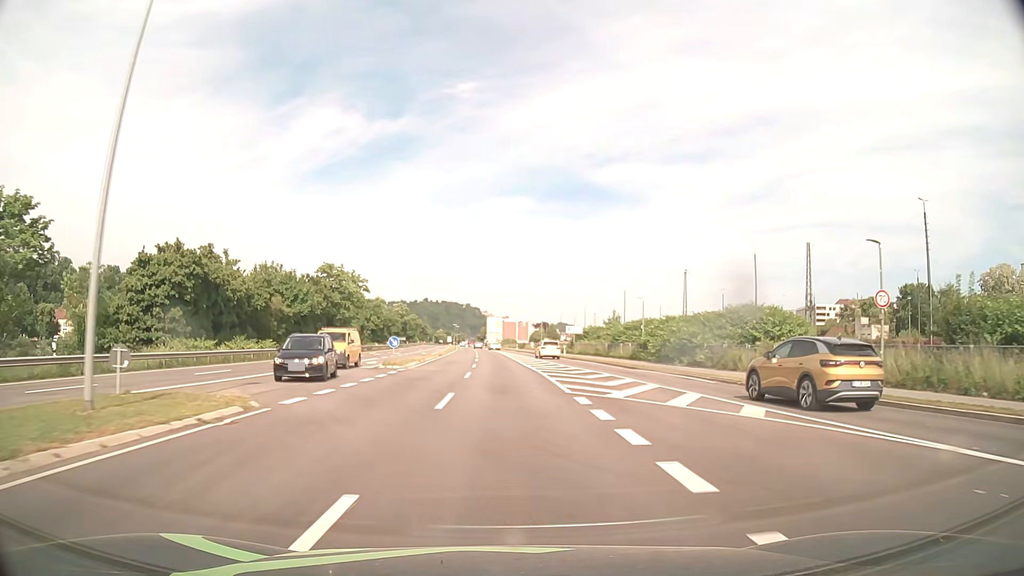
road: primary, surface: asphalt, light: Day
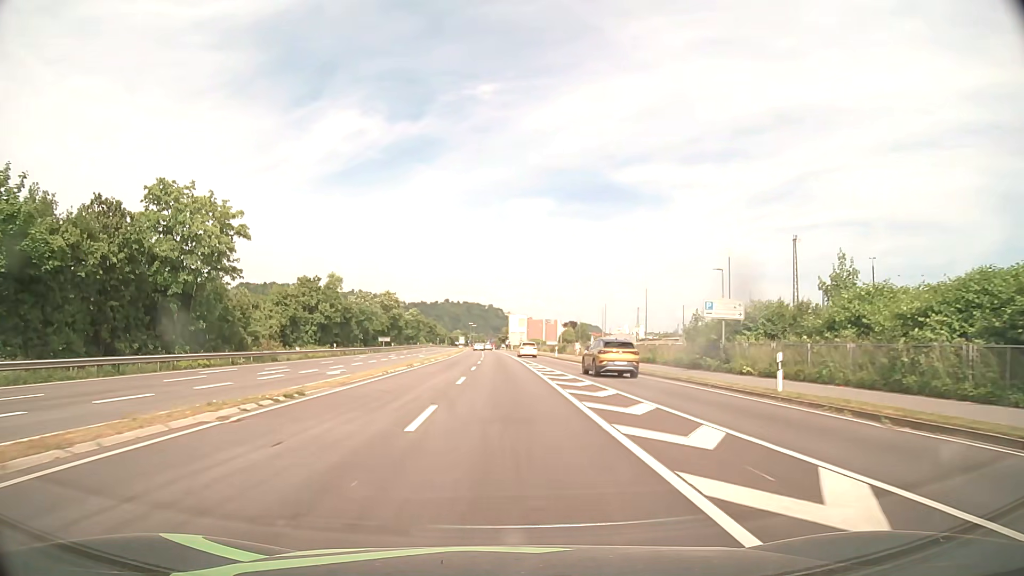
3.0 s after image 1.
(-0.6, +51.5) m; -2°
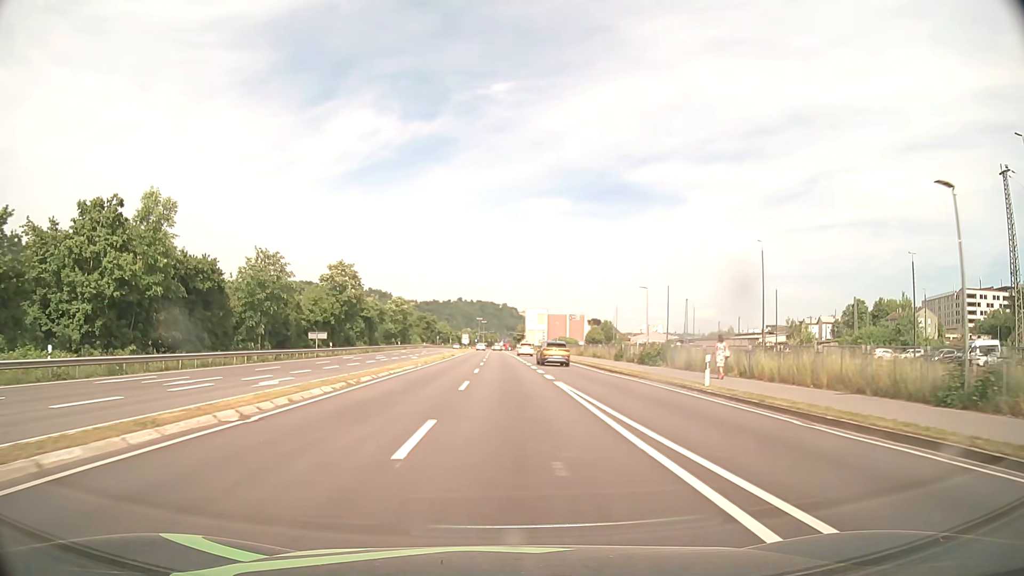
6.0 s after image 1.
(-0.6, +50.4) m; -1°
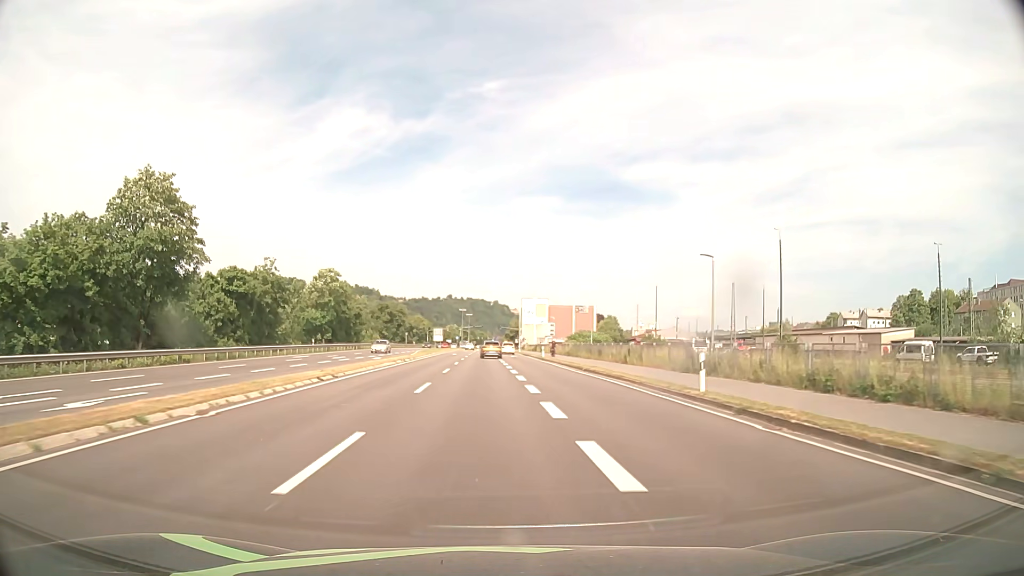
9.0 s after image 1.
(+0.1, +49.9) m; +1°
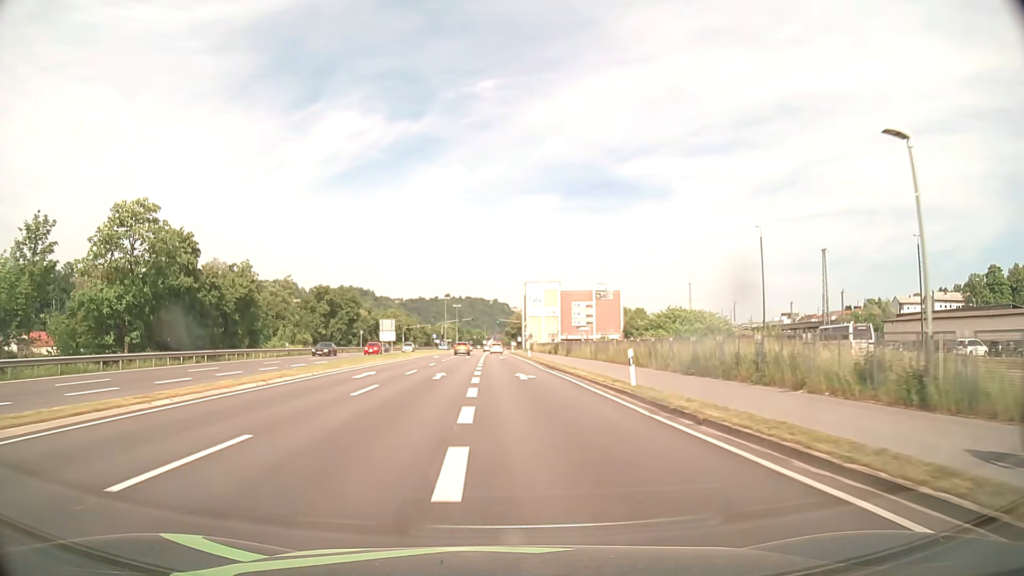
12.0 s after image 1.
(+0.3, +48.2) m; 0°
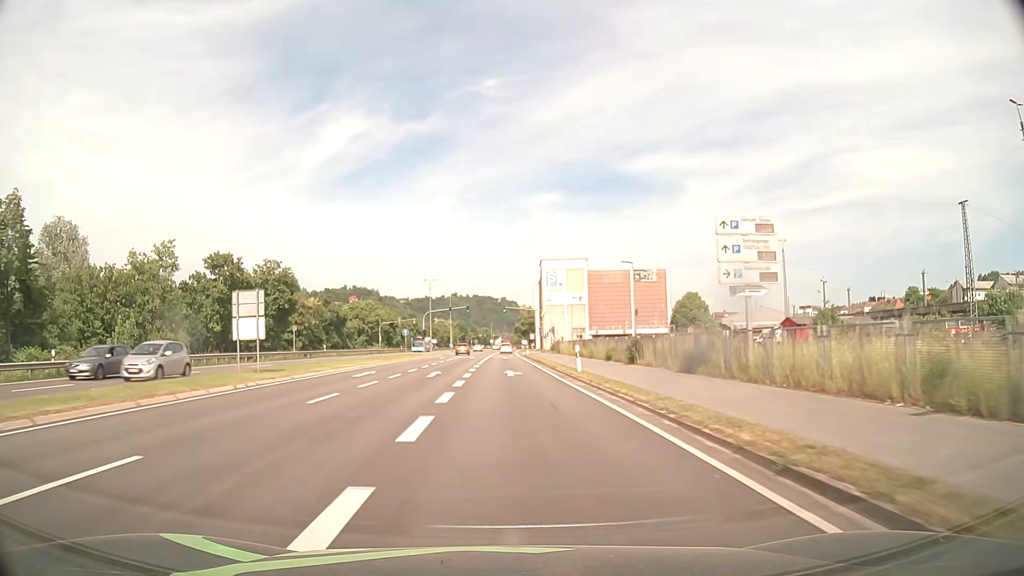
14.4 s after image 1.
(-0.2, +38.2) m; -1°
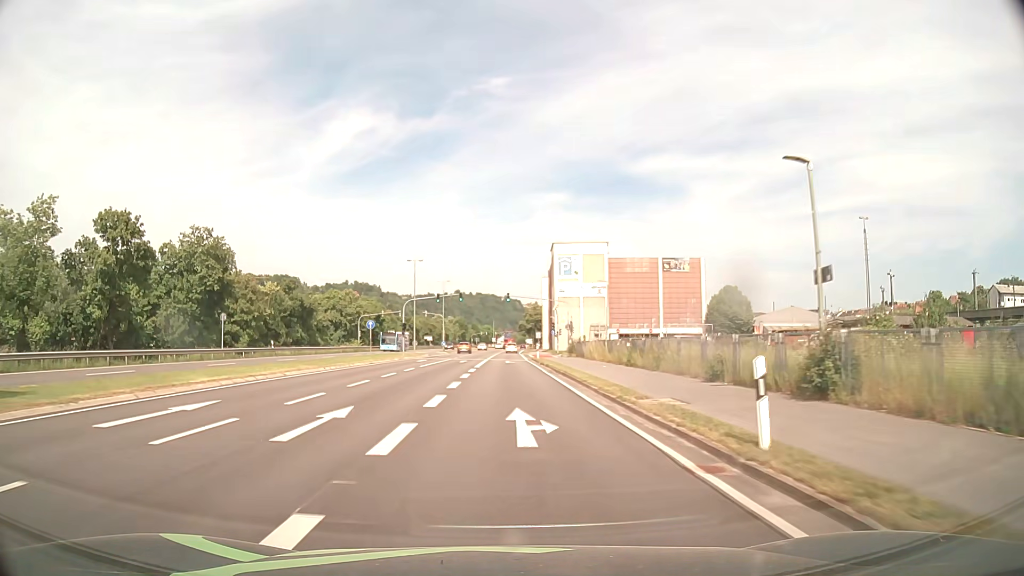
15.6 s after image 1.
(-0.1, +19.0) m; 0°
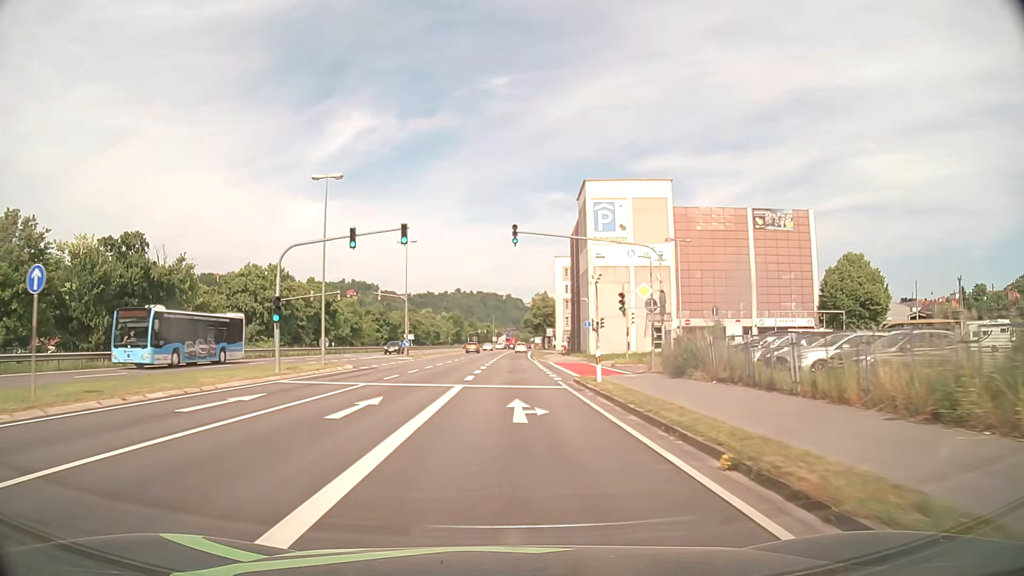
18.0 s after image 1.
(-0.2, +37.0) m; 0°
(0, +10) (0, +20) (0, +30) (0, +40) (0, +50) (+1, +60) (+1, +70) (+1, +80) (+1, +90) (+2, +100) m
